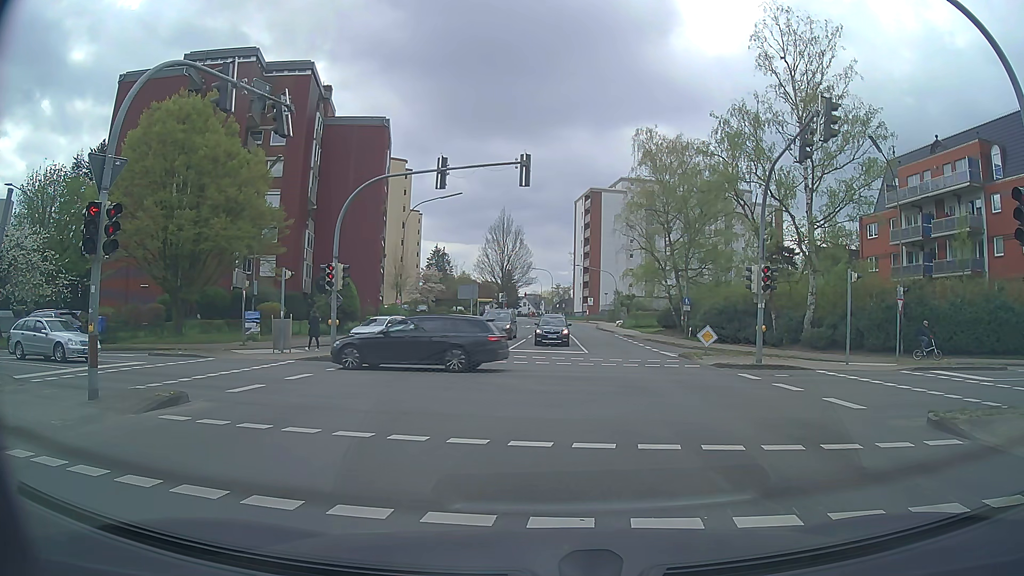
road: tertiary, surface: asphalt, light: Day
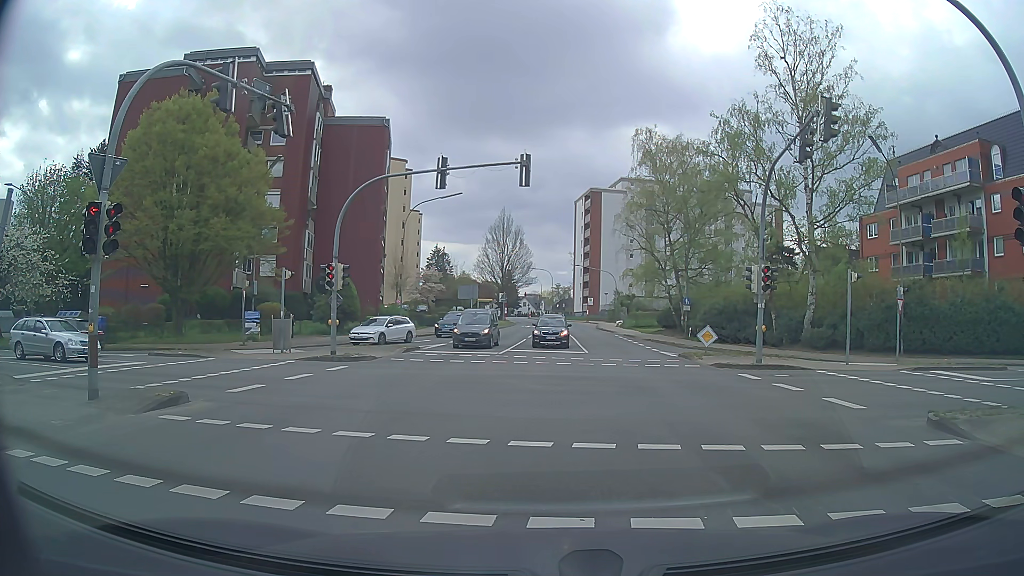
(0.0, 0.0) m; 0°
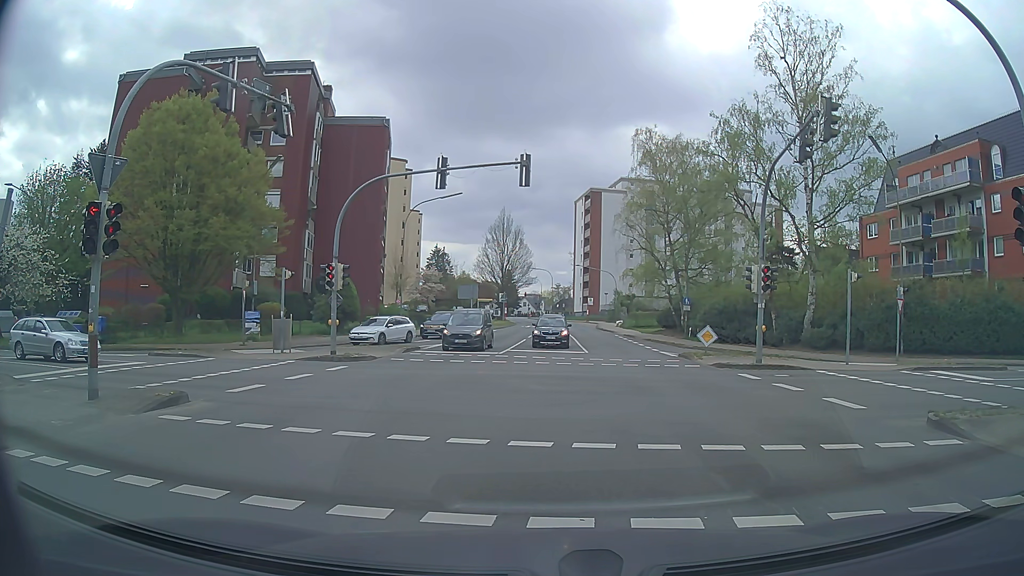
(0.0, 0.0) m; 0°
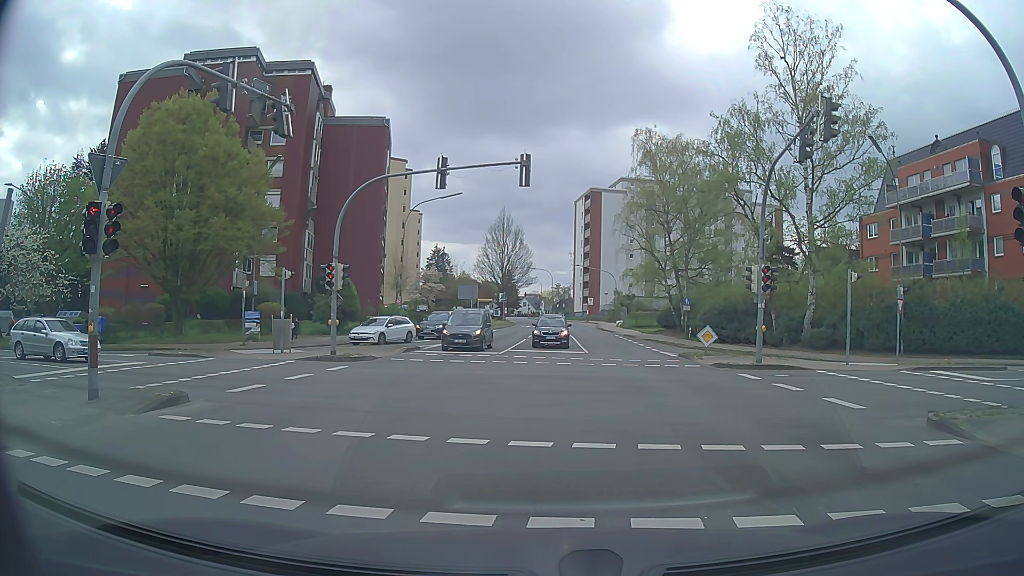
(0.0, 0.0) m; 0°
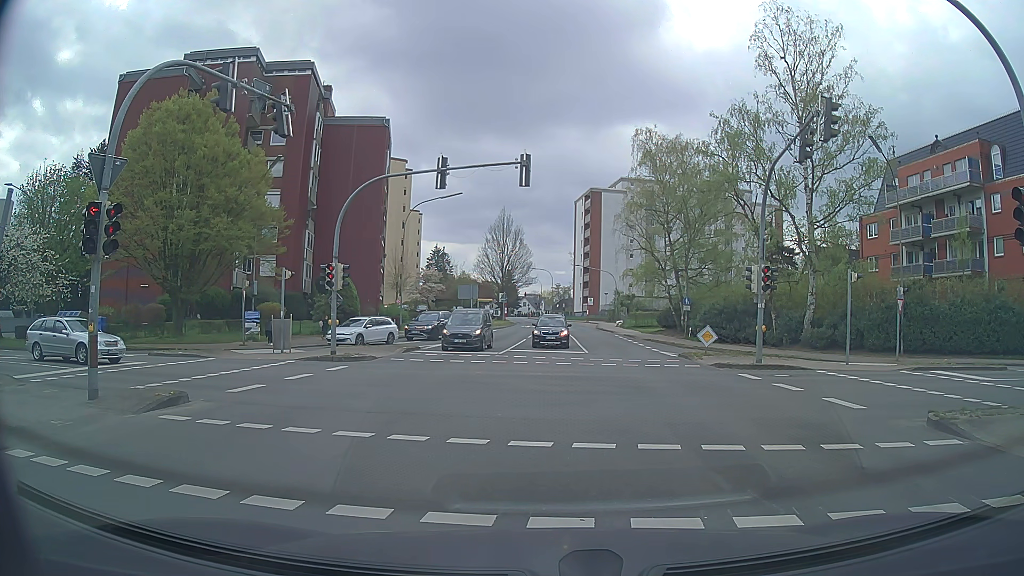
(0.0, 0.0) m; 0°
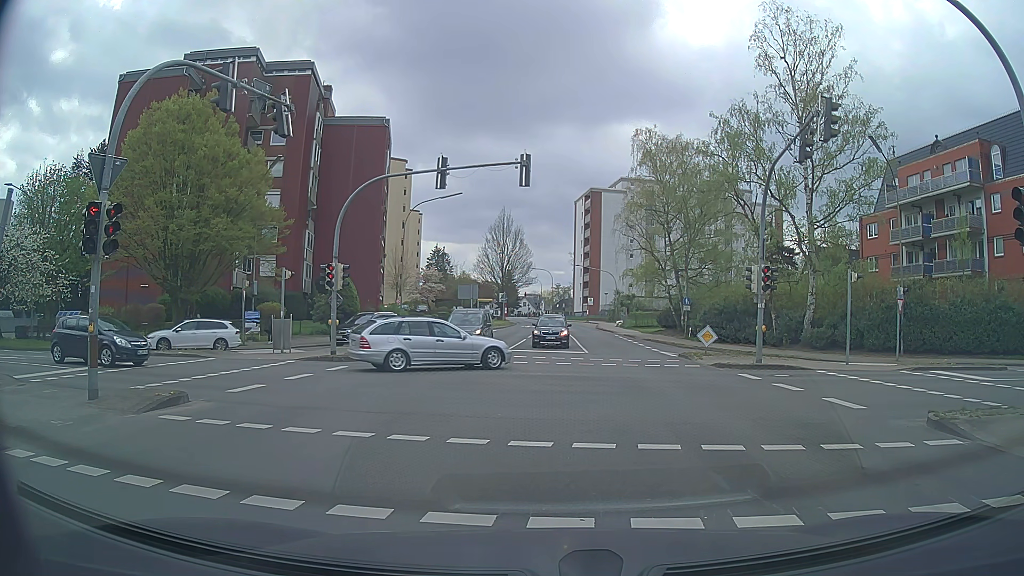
(0.0, 0.0) m; 0°
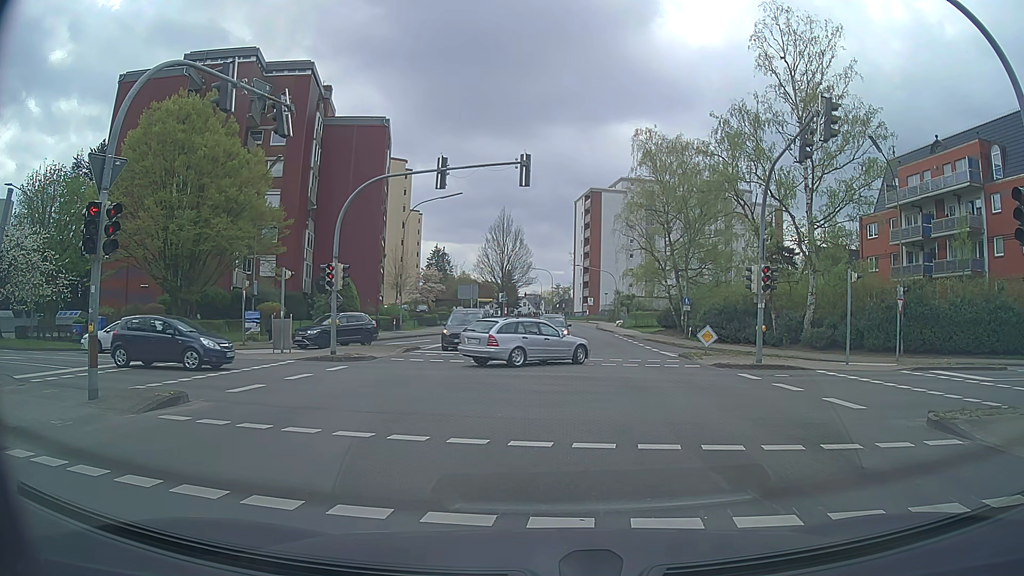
(0.0, 0.0) m; 0°
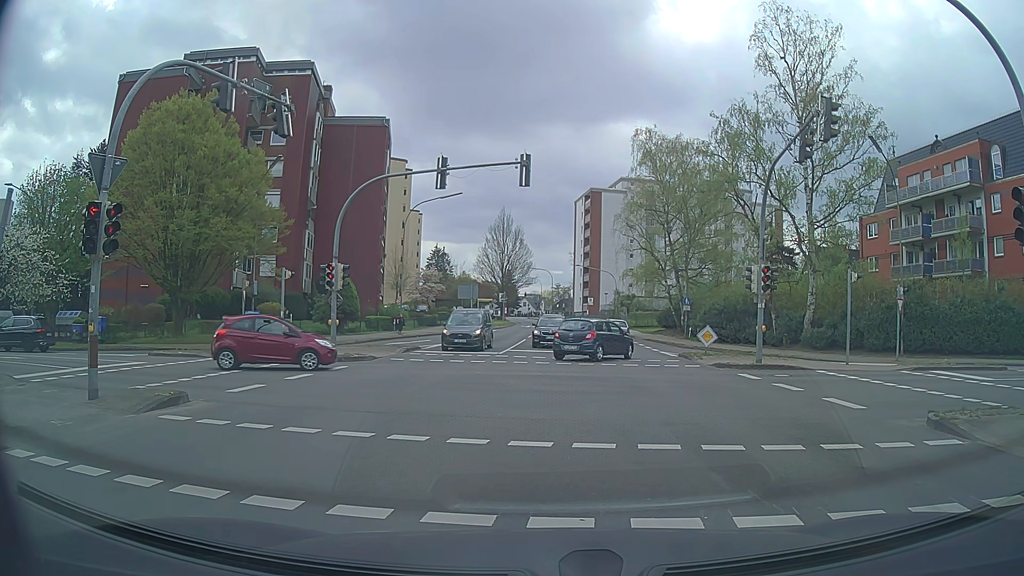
(0.0, 0.0) m; 0°
